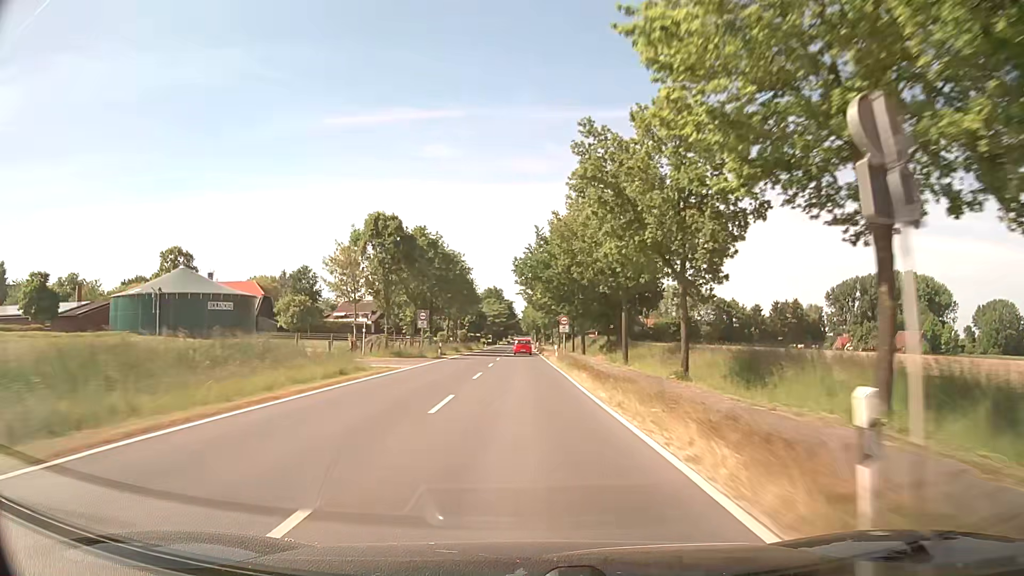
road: secondary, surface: asphalt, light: Day
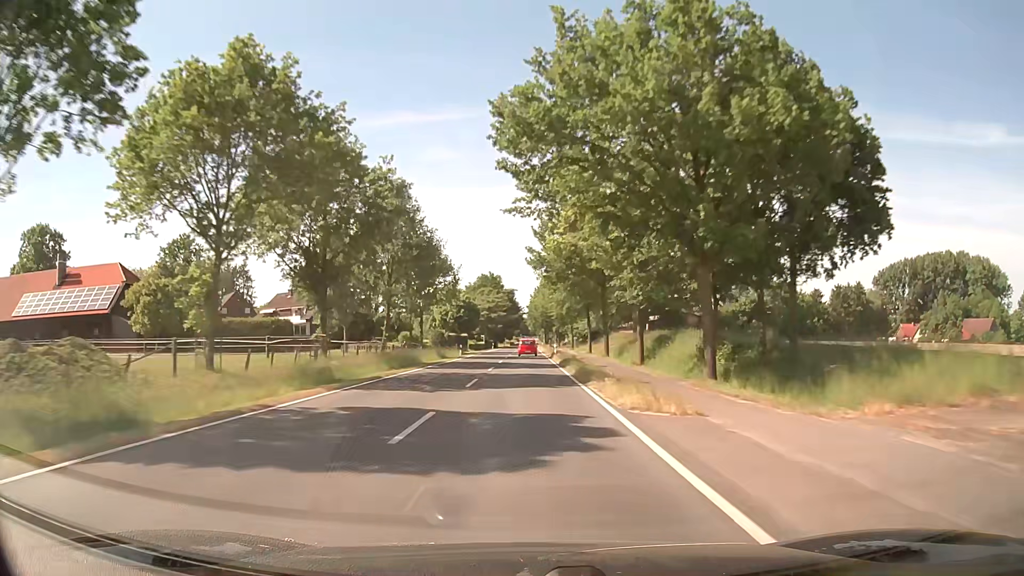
(-0.4, +47.5) m; -1°
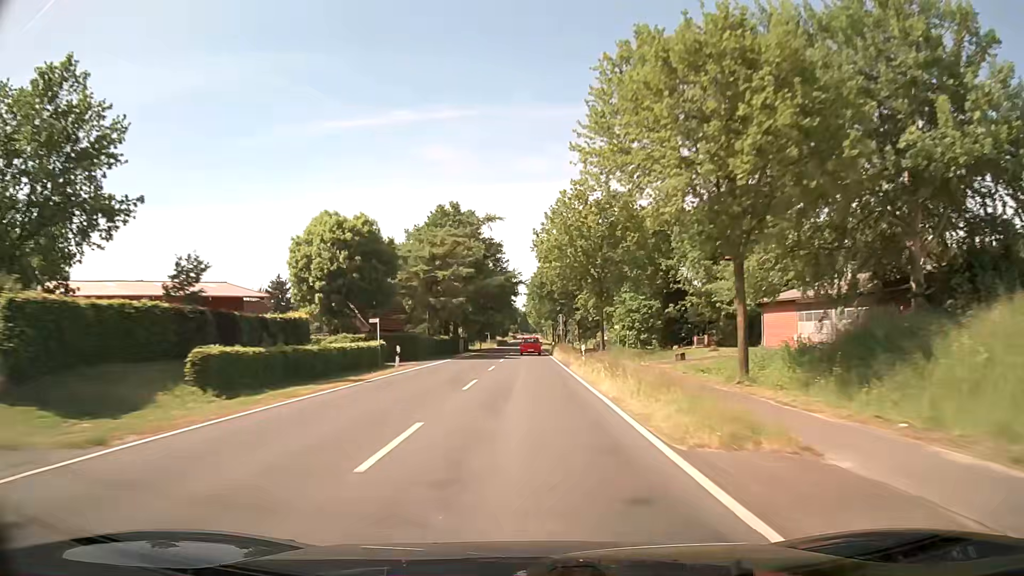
(-0.2, +79.0) m; 0°
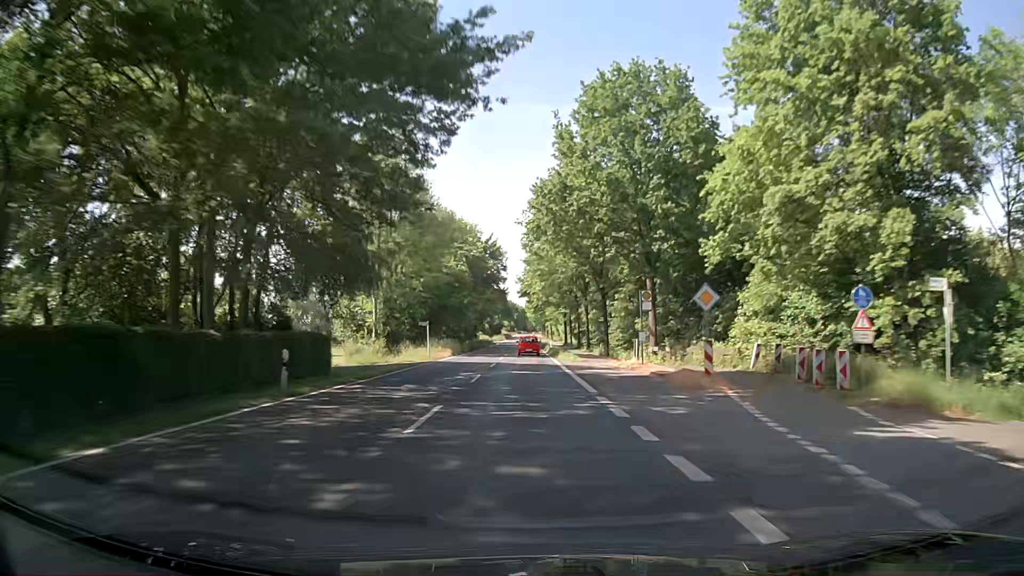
(0.0, +63.2) m; 0°
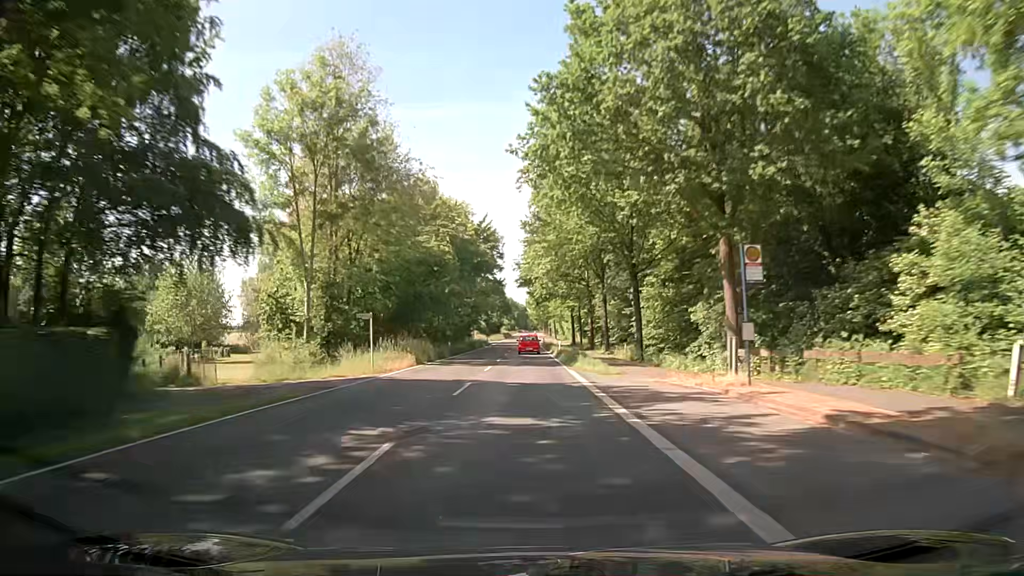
(-0.1, +15.8) m; 0°
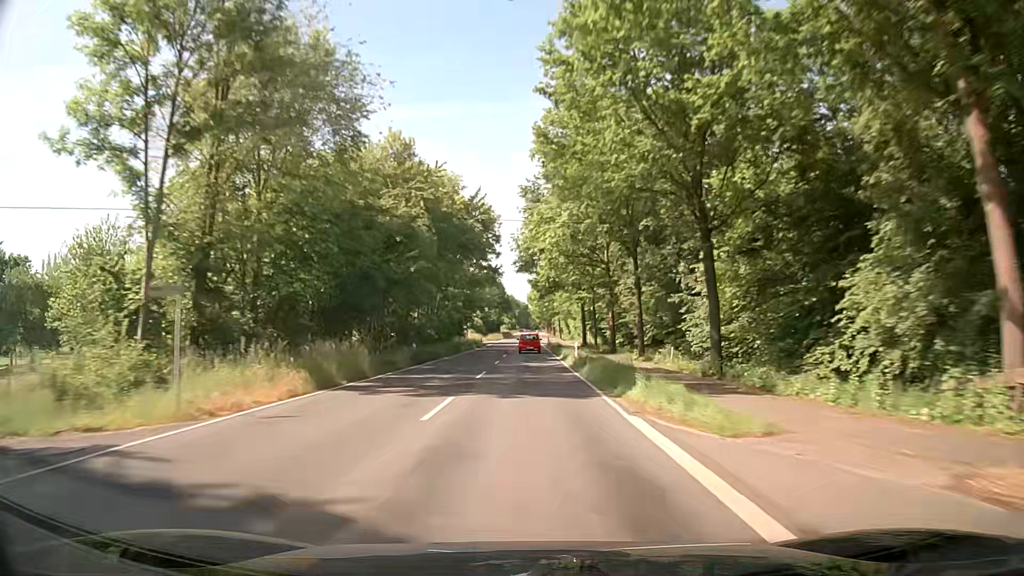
(-0.1, +15.8) m; 0°
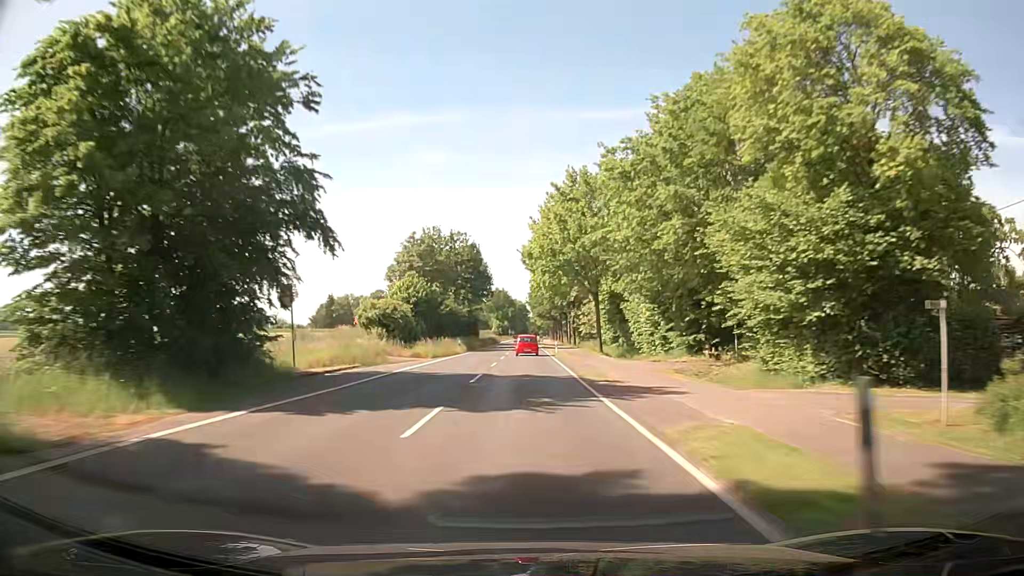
(+0.1, +79.0) m; 0°
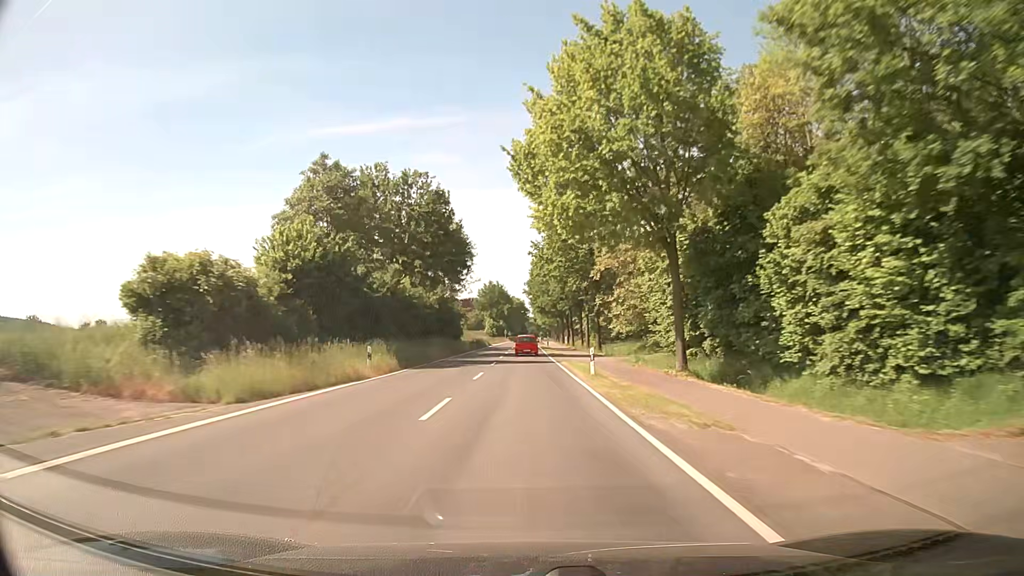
(+0.2, +31.6) m; 0°
(0, +10) (0, +20) (0, +30) (0, +40) (0, +50) (0, +60) (0, +70) (0, +80) (0, +90) (0, +100) m
